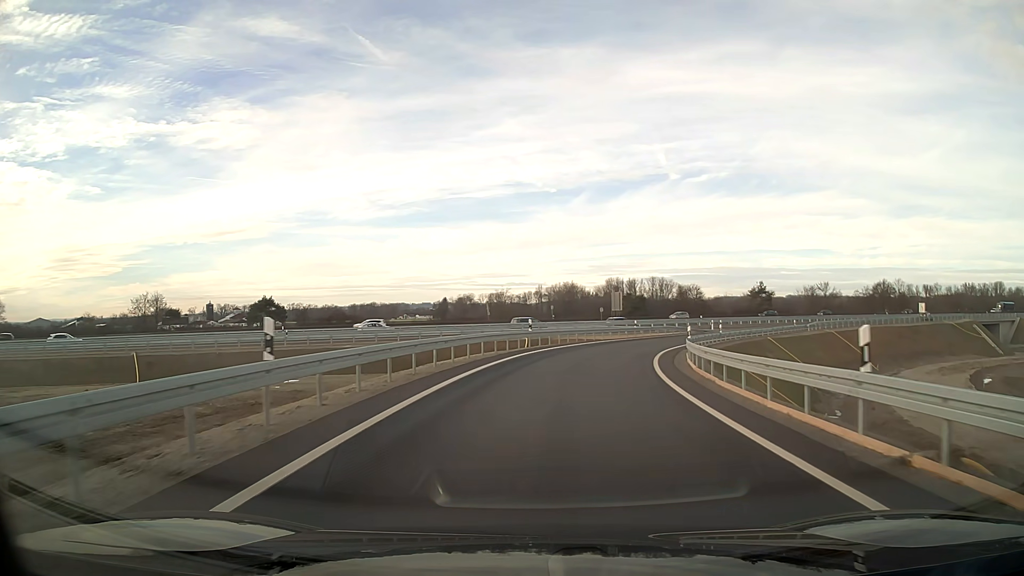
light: Day
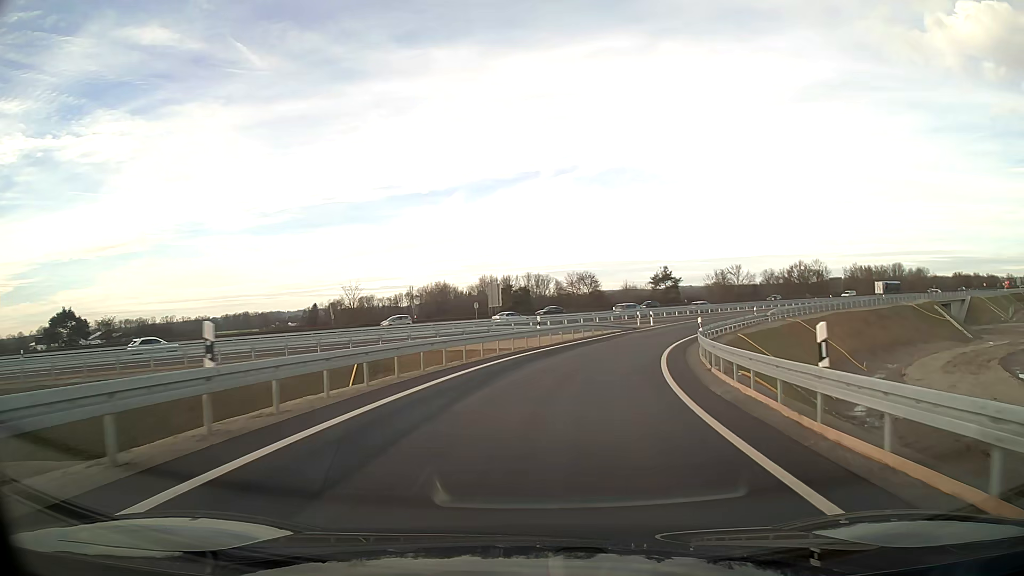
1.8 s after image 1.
(+2.2, +24.1) m; +11°
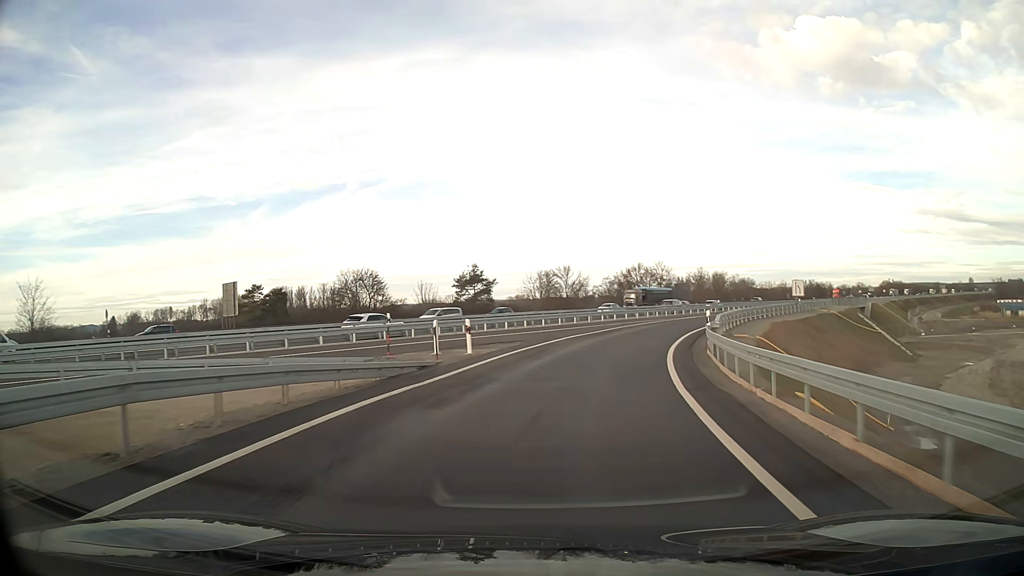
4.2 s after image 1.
(+5.0, +32.1) m; +18°
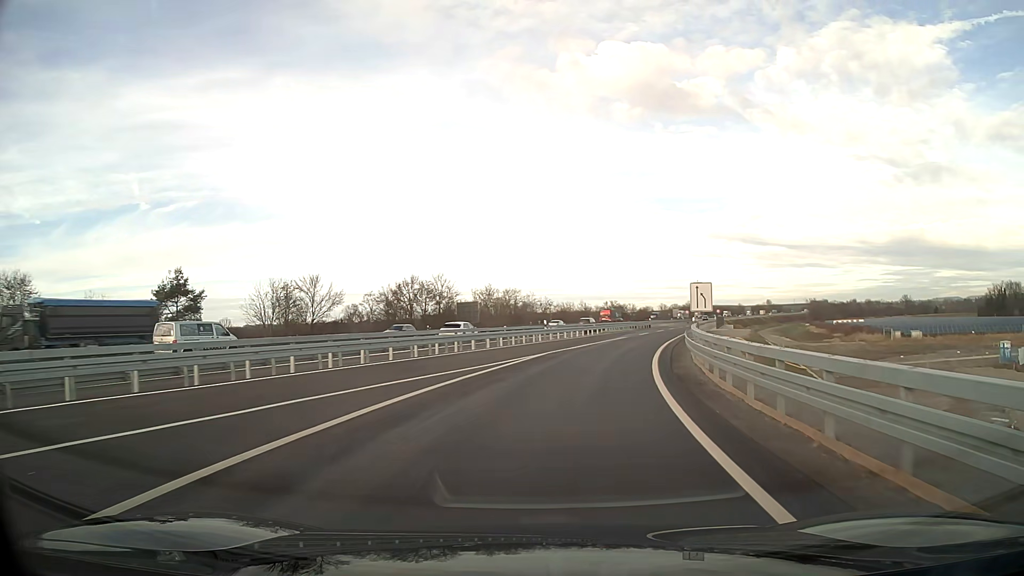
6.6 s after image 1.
(+5.3, +31.8) m; +19°
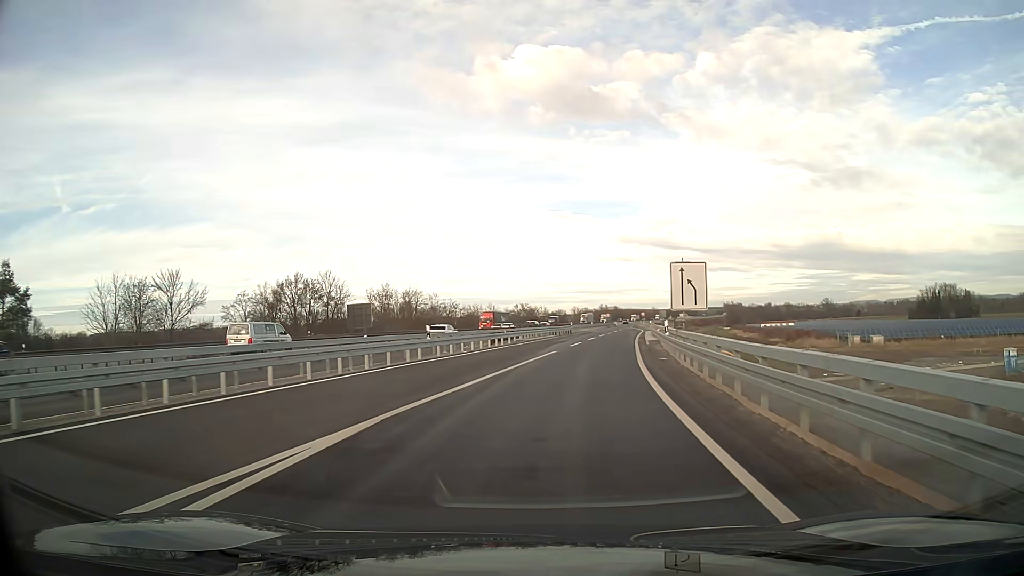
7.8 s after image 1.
(+1.0, +15.8) m; +7°
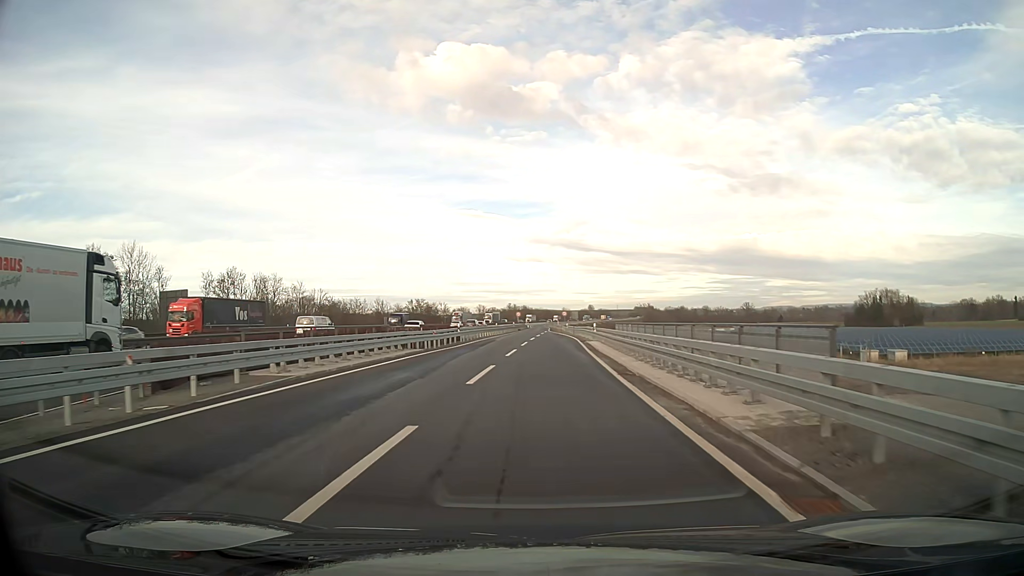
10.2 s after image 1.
(+2.5, +32.7) m; +6°
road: motorway_link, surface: asphalt
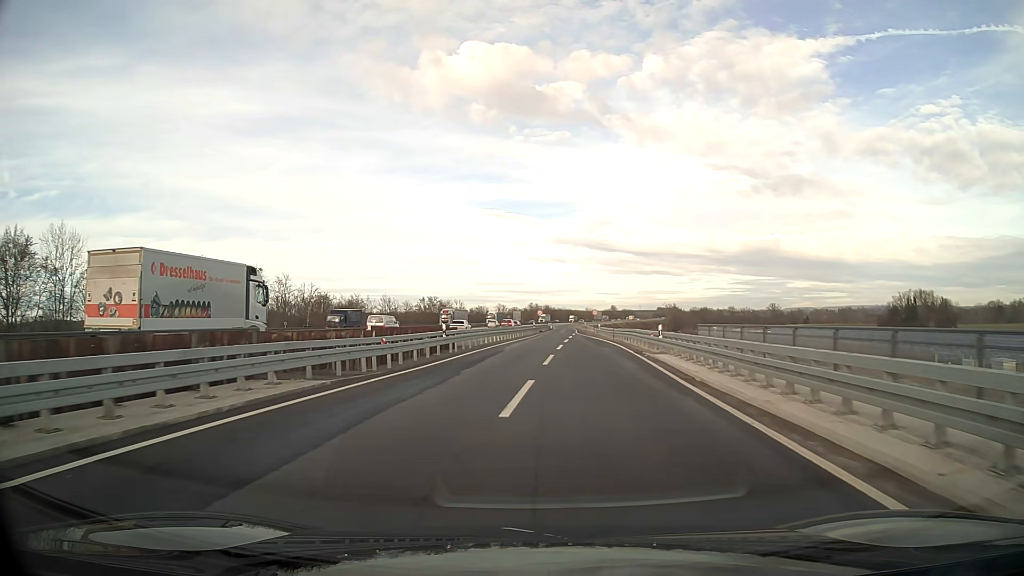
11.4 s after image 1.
(-0.2, +17.2) m; -1°
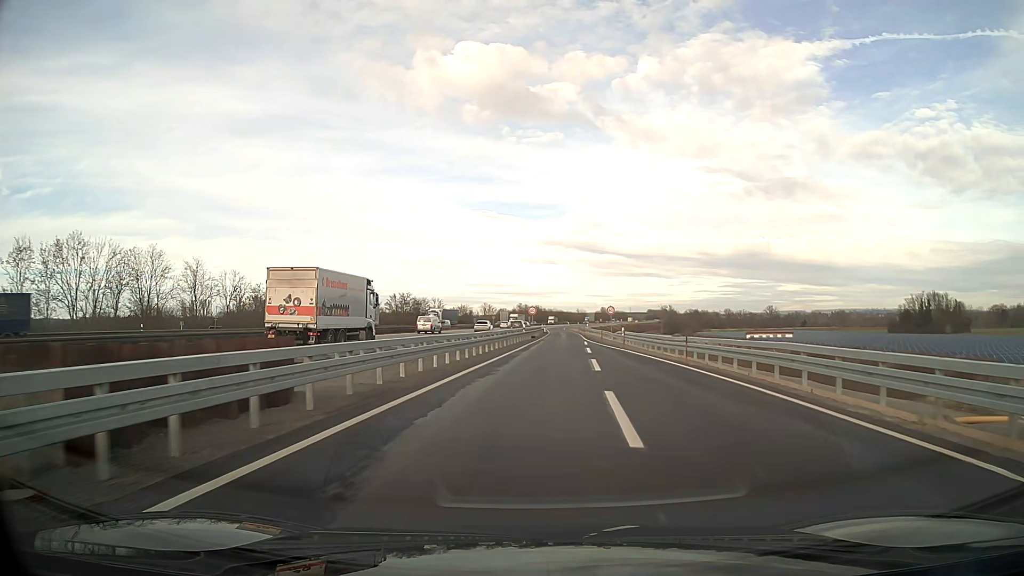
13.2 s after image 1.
(+0.1, +26.4) m; +2°
(0, +10) (0, +20) (+1, +30) (+1, +40) (+1, +50) (+2, +60) (+2, +70) (+3, +80) (+3, +90) (+3, +100) m
